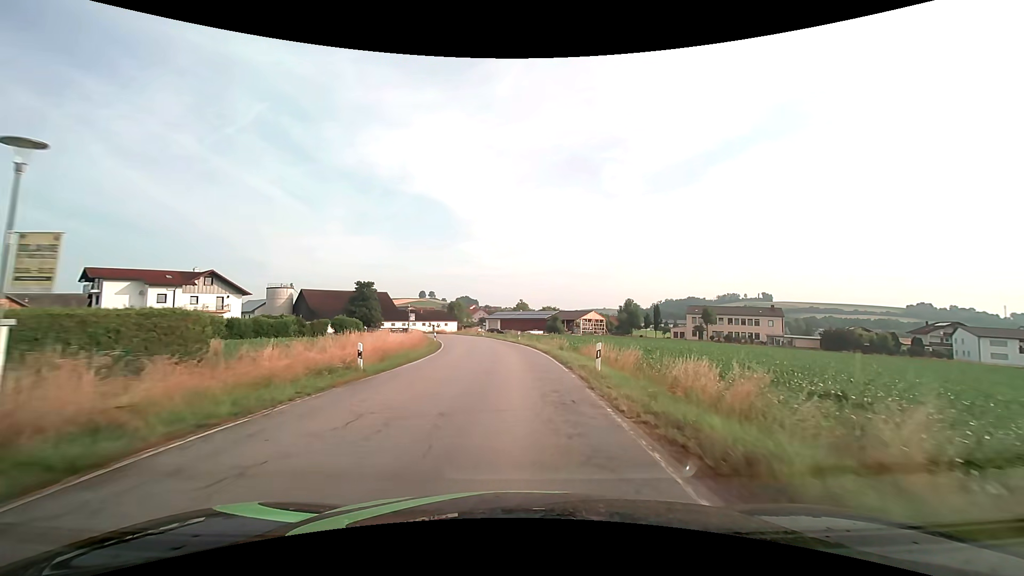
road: secondary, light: Day
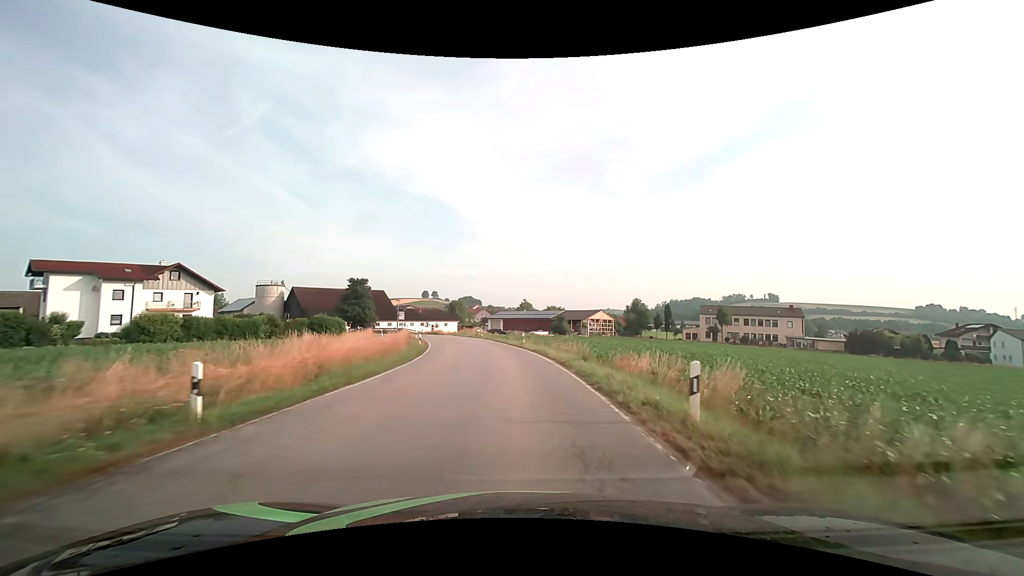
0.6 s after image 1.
(0.0, +7.9) m; 0°
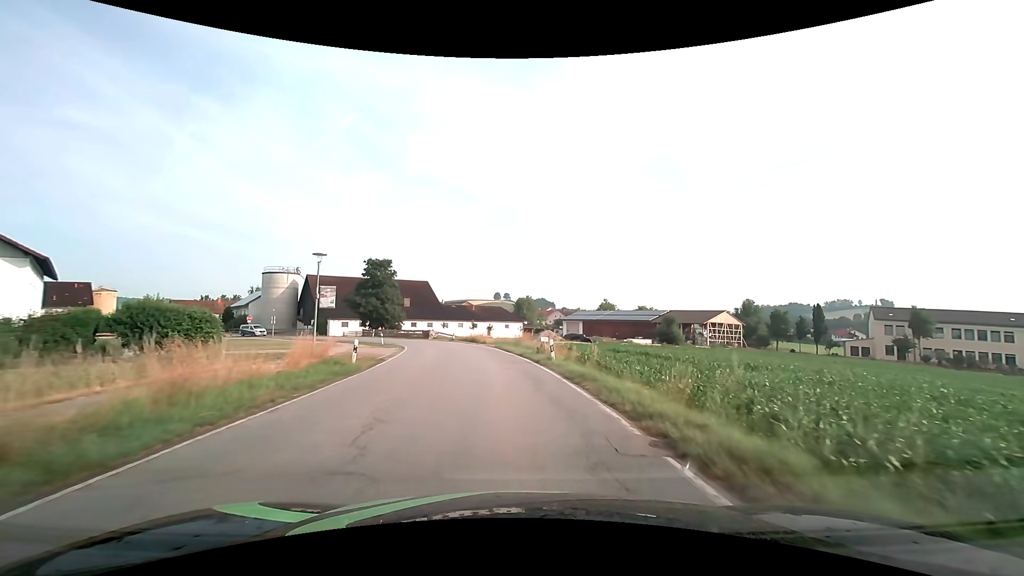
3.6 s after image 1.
(-2.2, +37.5) m; -8°
(0, +10) (-1, +20) (-3, +30) (-4, +40) (-7, +49) (-12, +58) (-18, +66) (-25, +73) (-33, +79) (-41, +85) m
